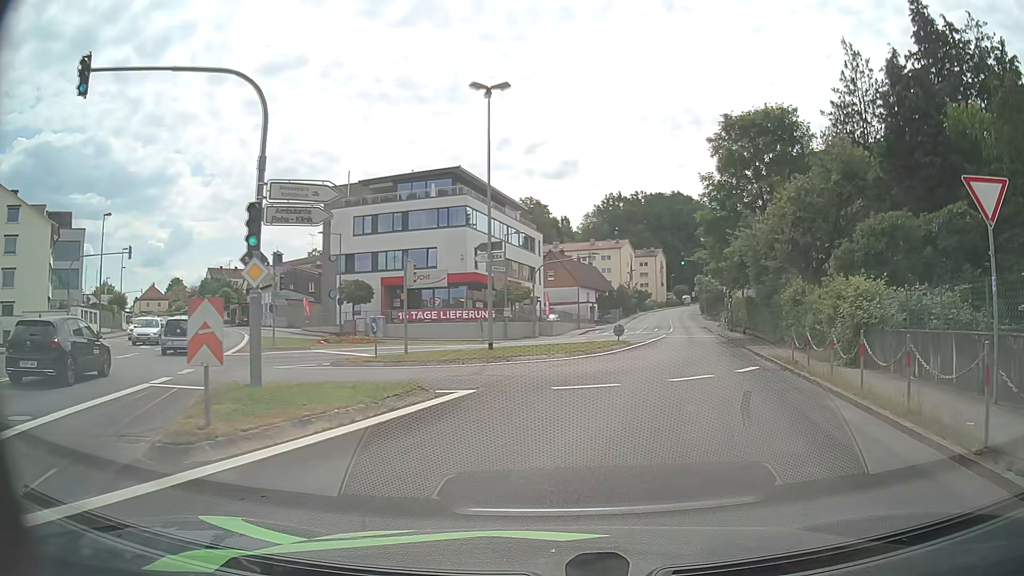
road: tertiary_link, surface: asphalt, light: Day
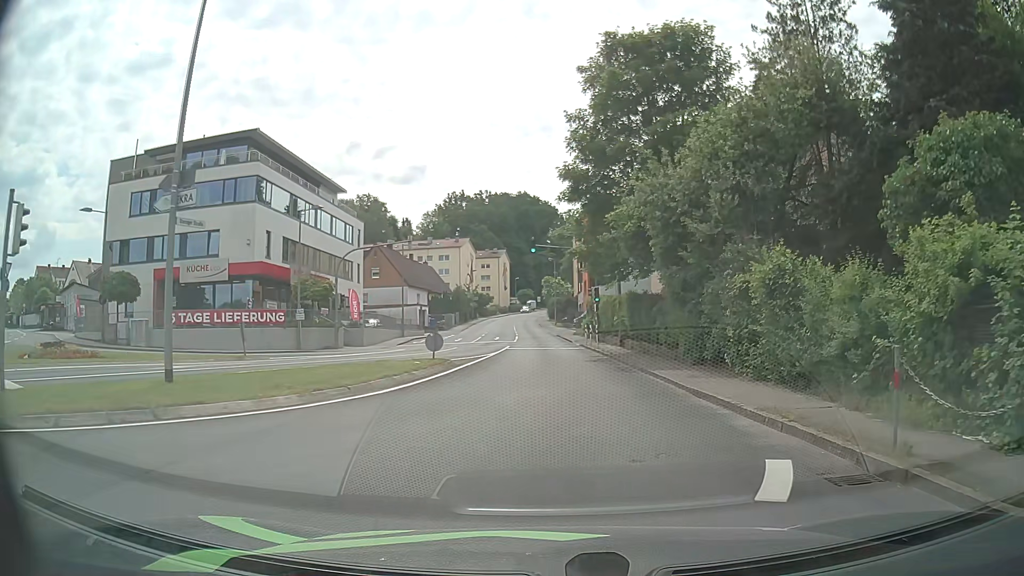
(+1.9, +12.8) m; +14°
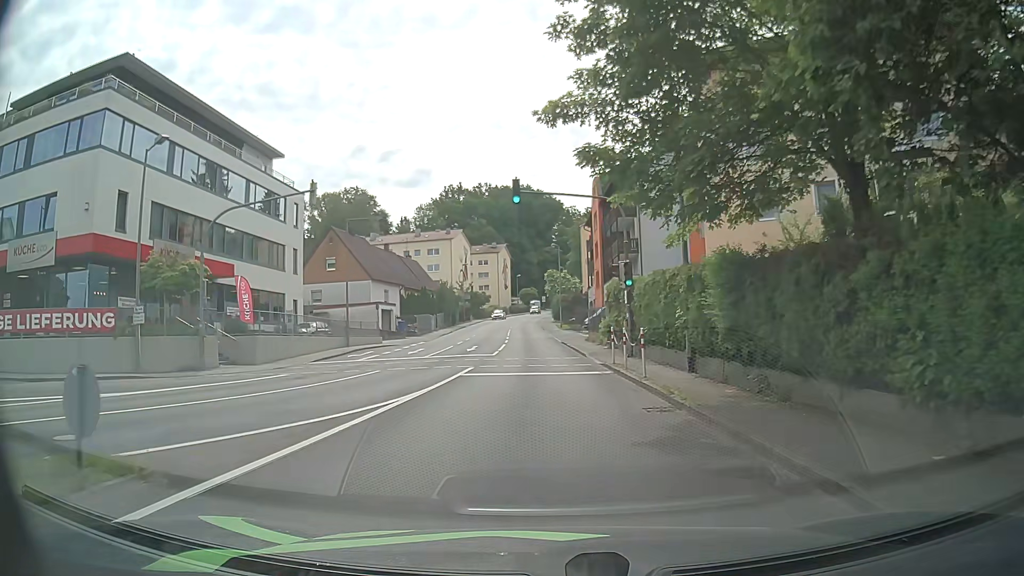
(+0.4, +16.6) m; 0°
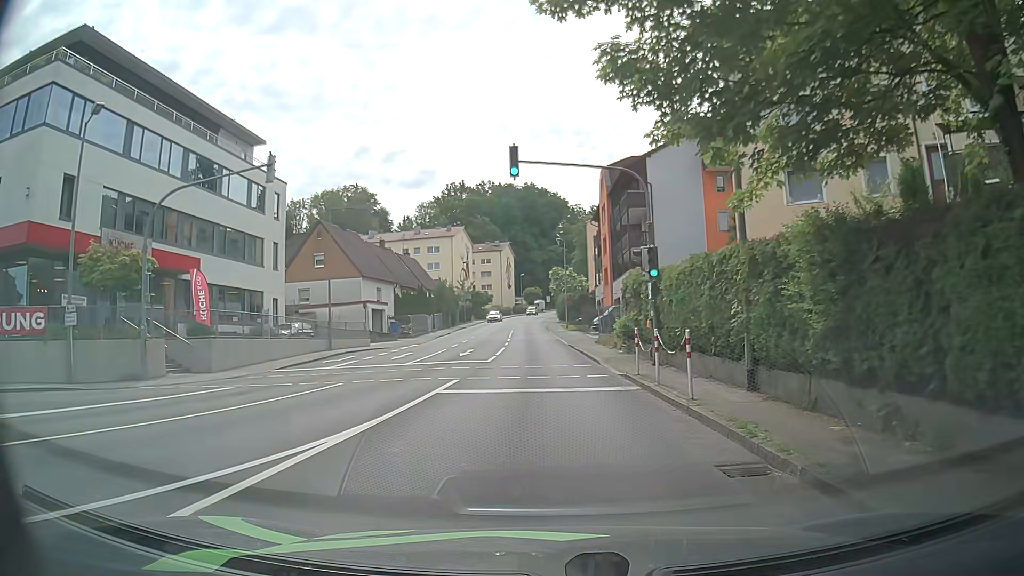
(0.0, +4.3) m; -1°
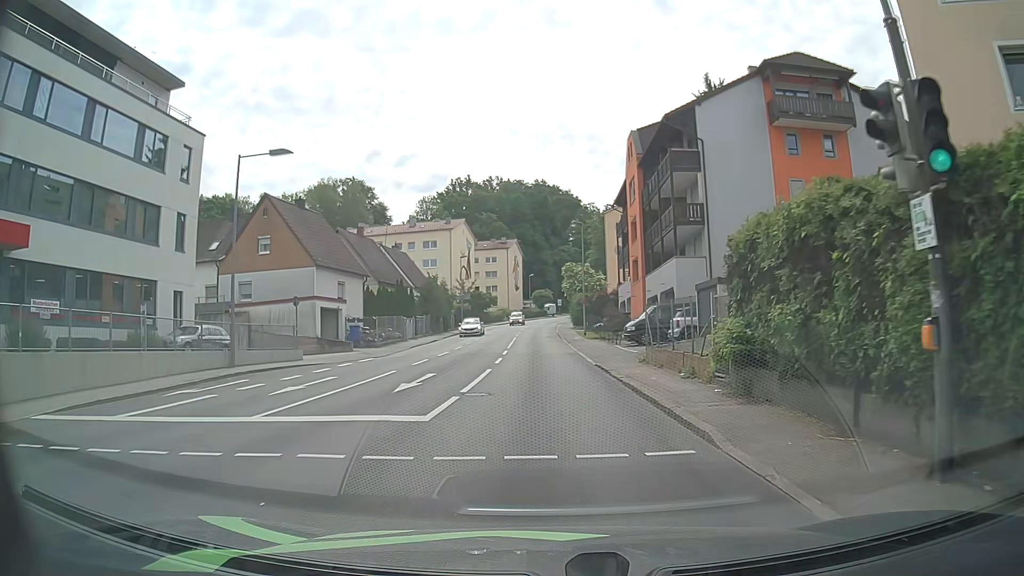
(0.0, +13.3) m; 0°
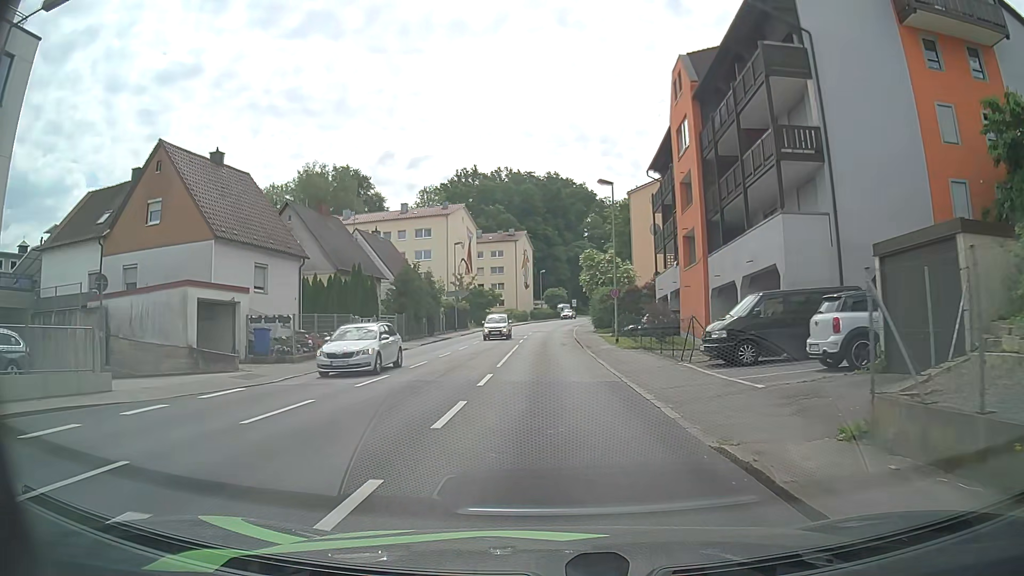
(0.0, +14.5) m; -1°
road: tertiary
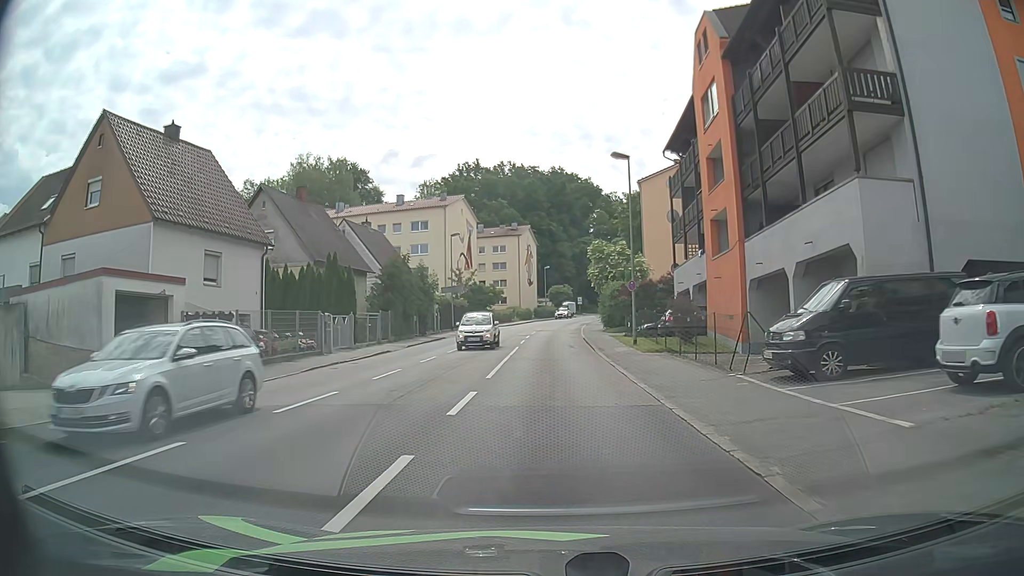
(0.0, +5.1) m; 0°
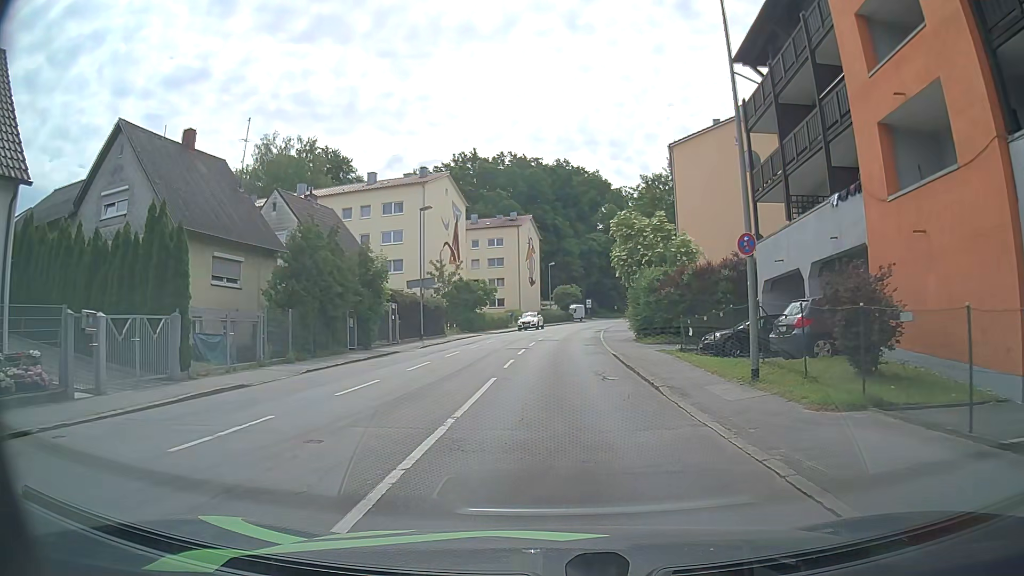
(-0.1, +15.6) m; -1°
(0, +10) (0, +20) (+1, +30) (+1, +40) (+2, +50) (+3, +60) (+5, +70) (+7, +80) (+9, +89) (+12, +99) m
